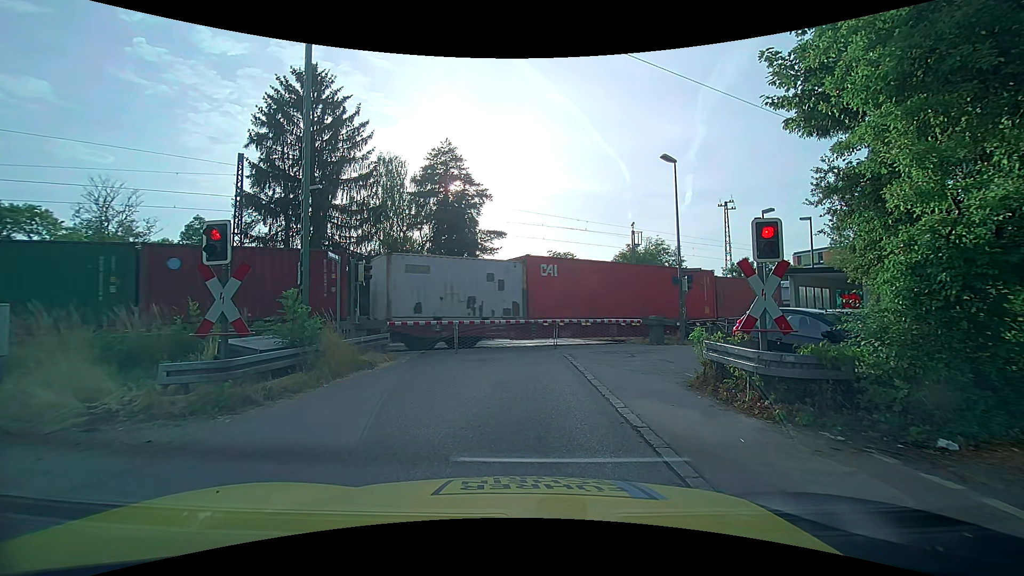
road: unclassified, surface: asphalt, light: Day
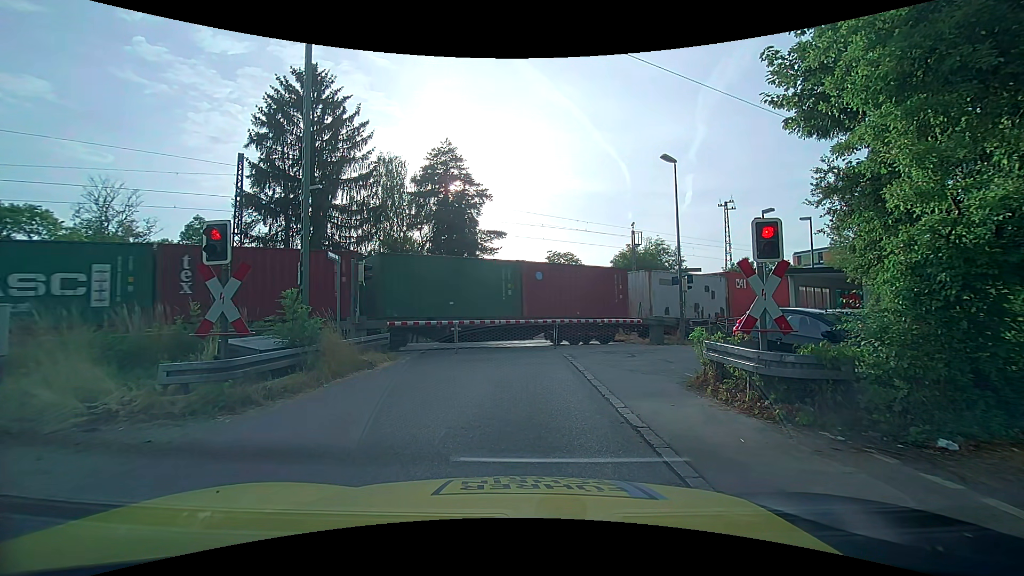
(0.0, 0.0) m; 0°
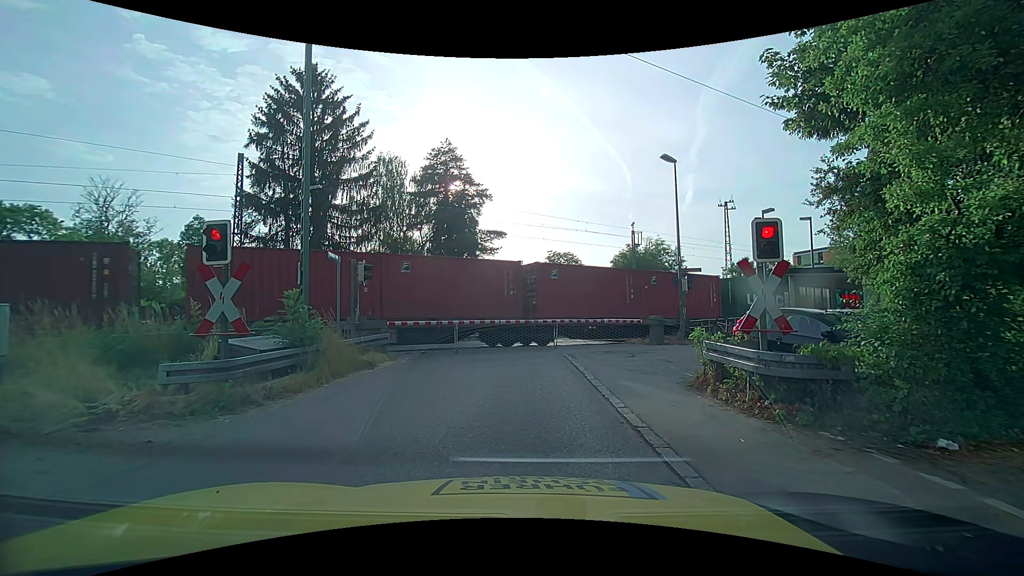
(0.0, 0.0) m; 0°
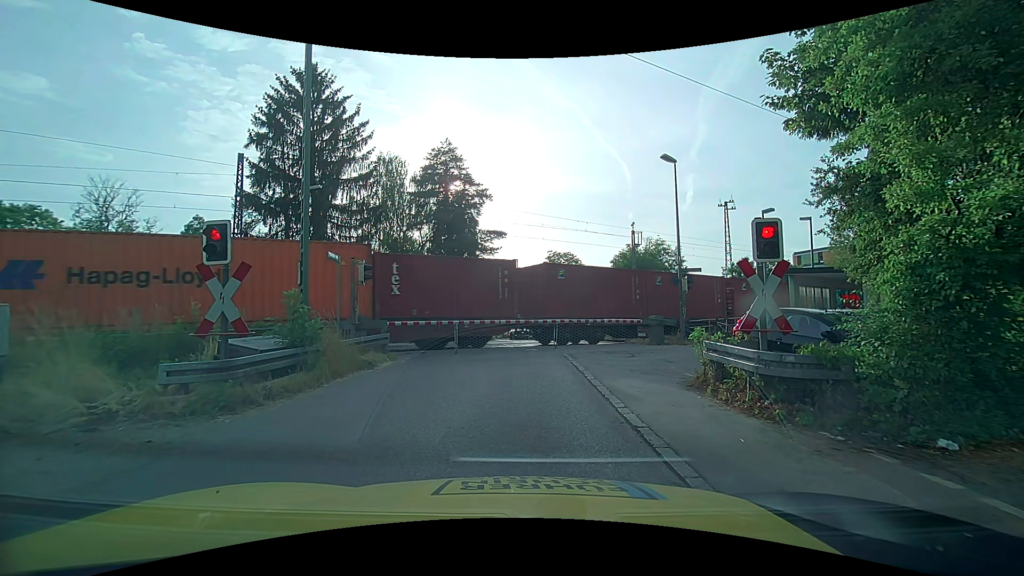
(0.0, 0.0) m; 0°
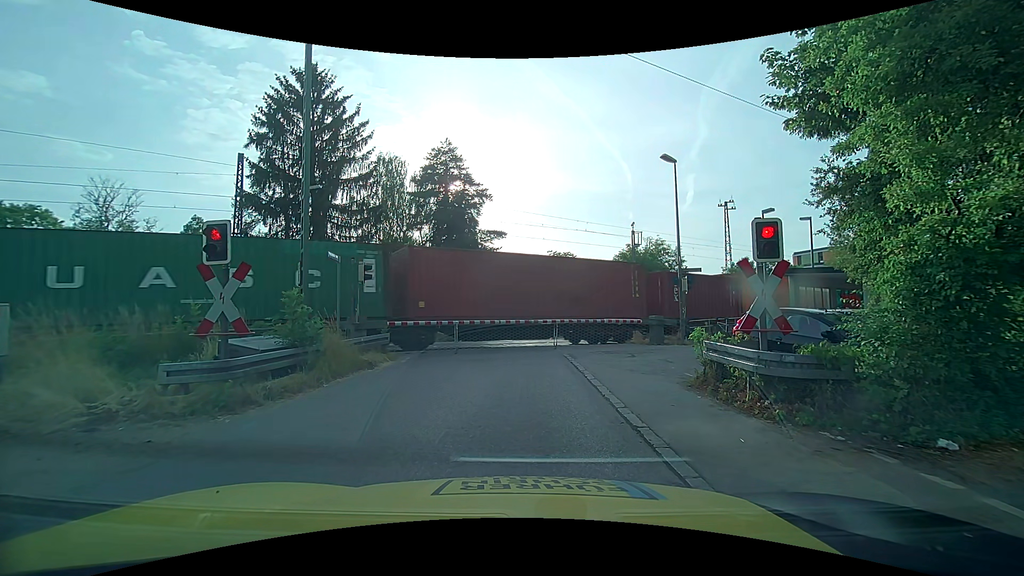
(0.0, 0.0) m; 0°
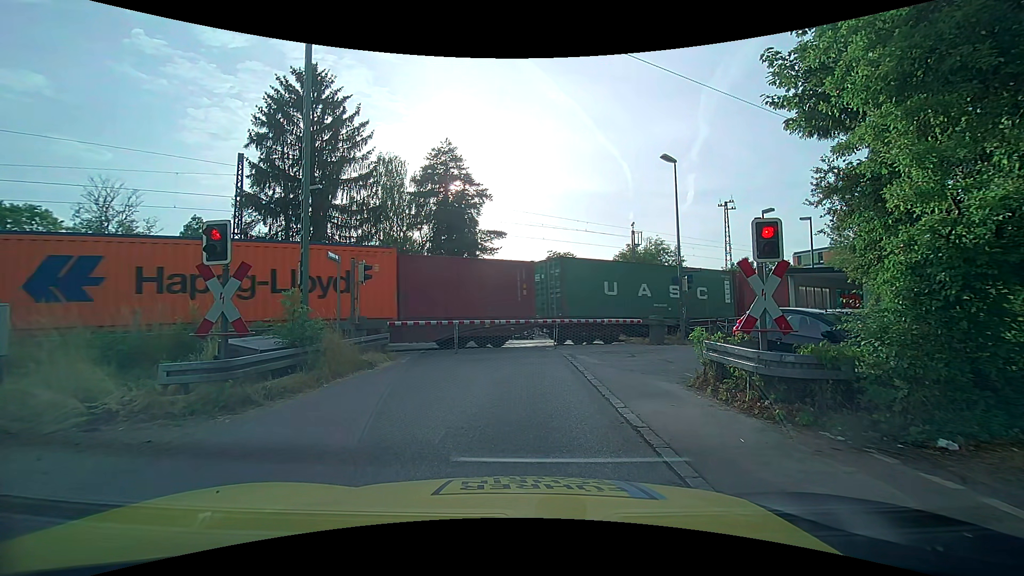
(0.0, 0.0) m; 0°
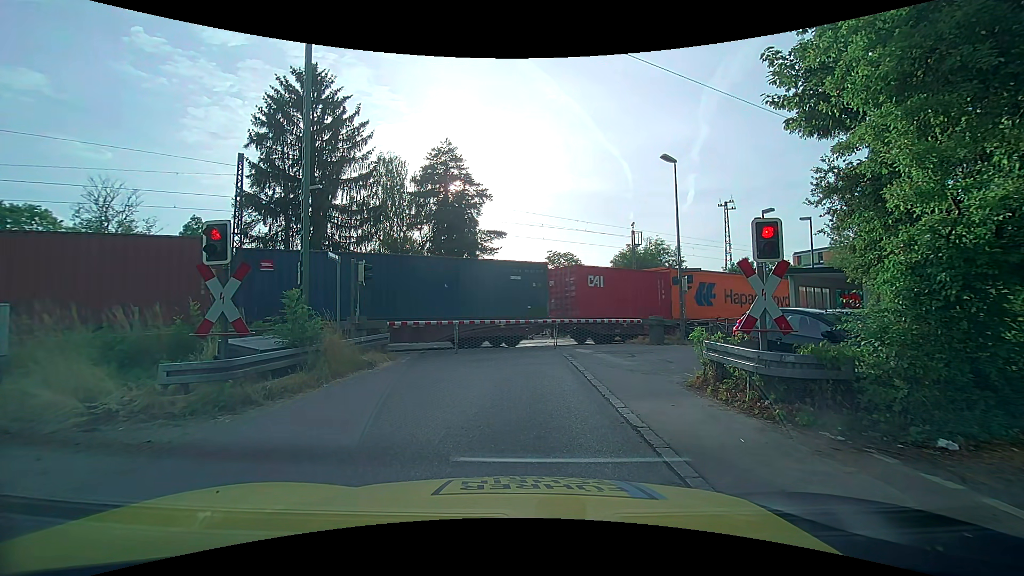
(0.0, 0.0) m; 0°
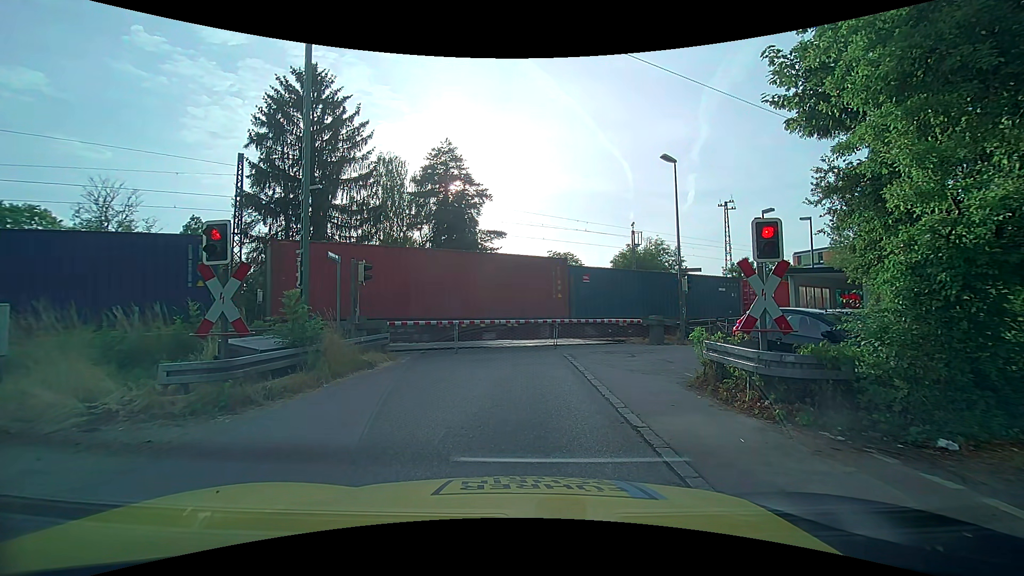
(0.0, 0.0) m; 0°
